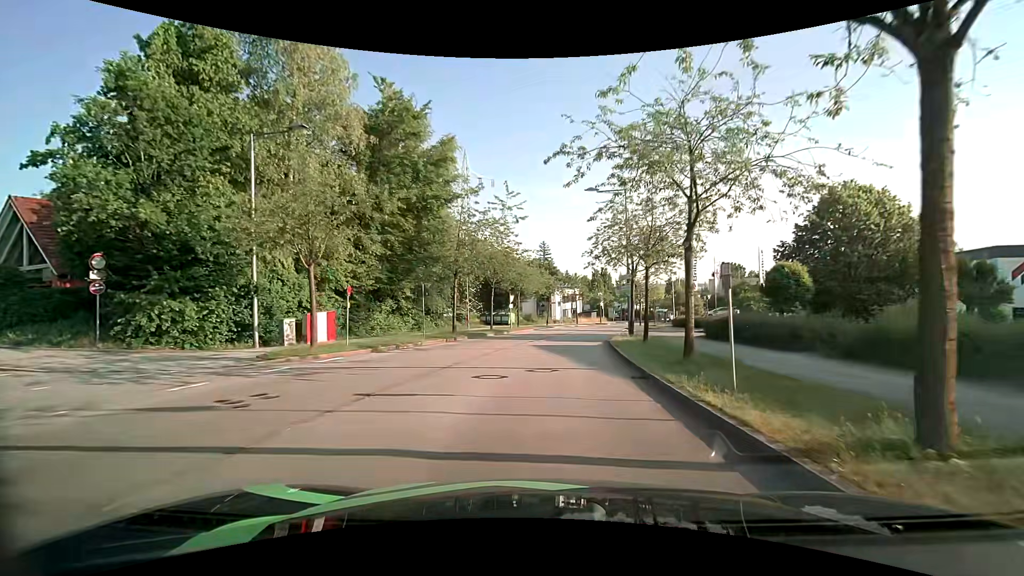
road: residential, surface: asphalt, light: Day
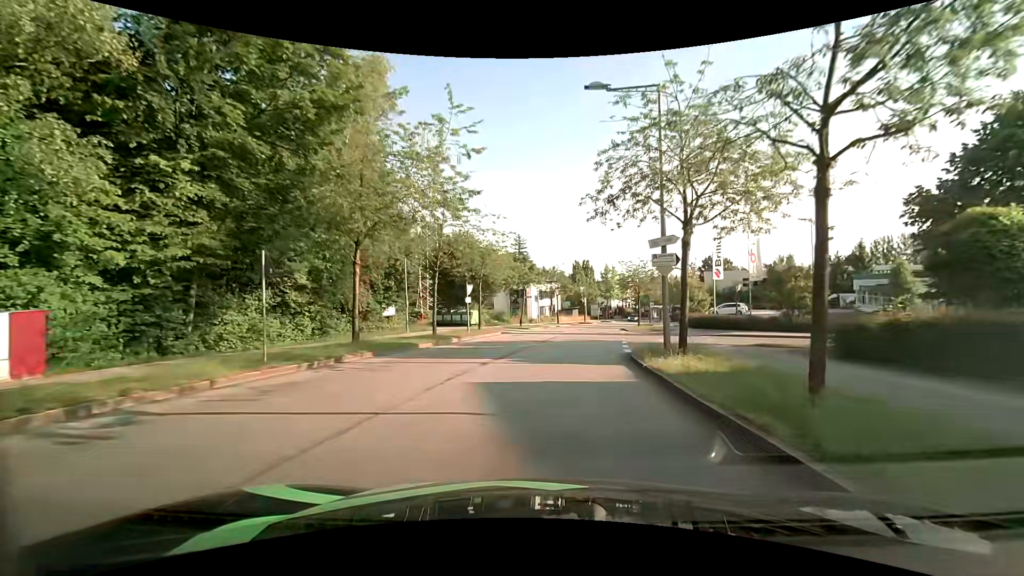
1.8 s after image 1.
(+0.4, +13.8) m; +3°
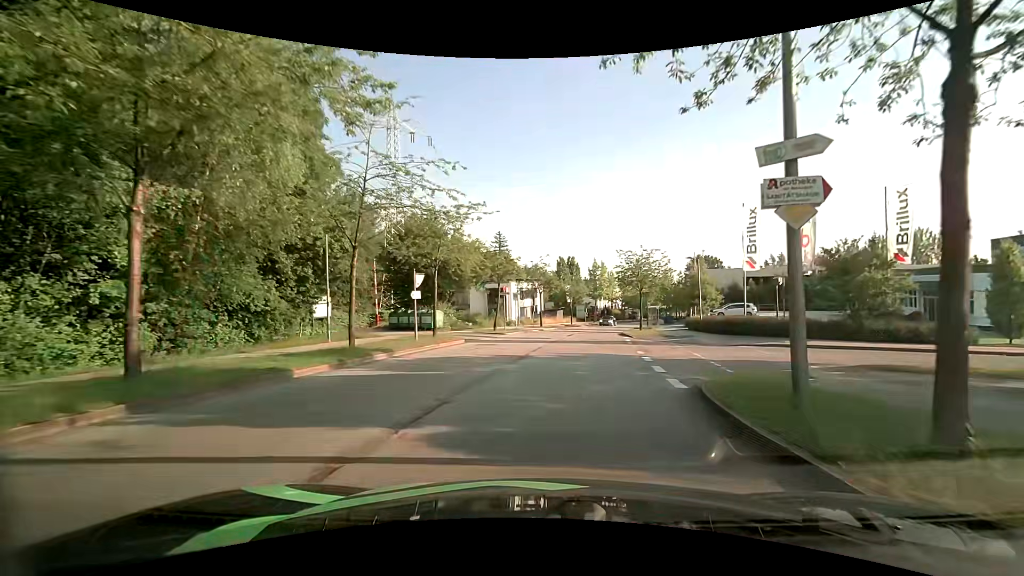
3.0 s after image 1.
(+0.2, +9.5) m; +3°
